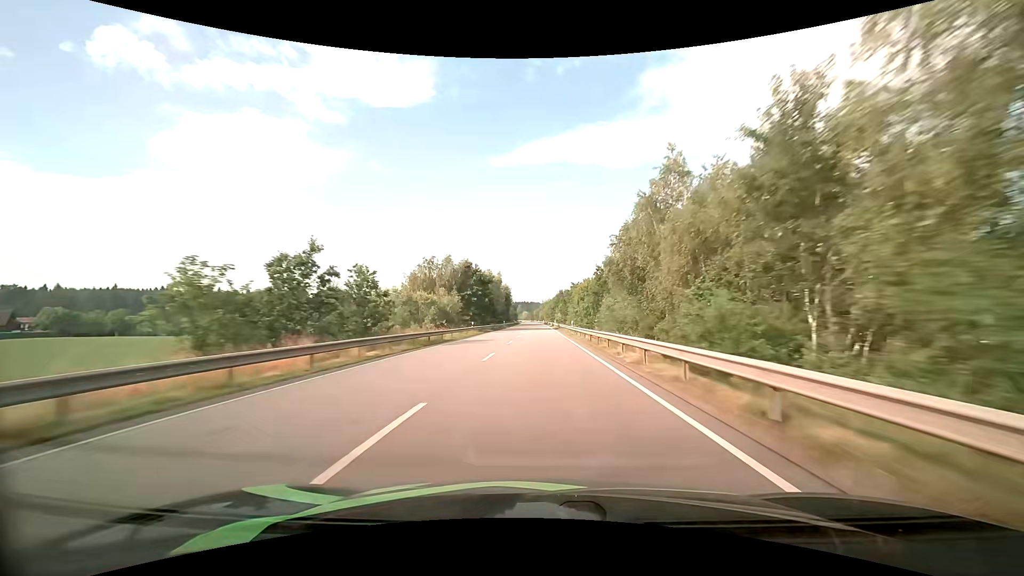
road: primary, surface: asphalt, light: Day
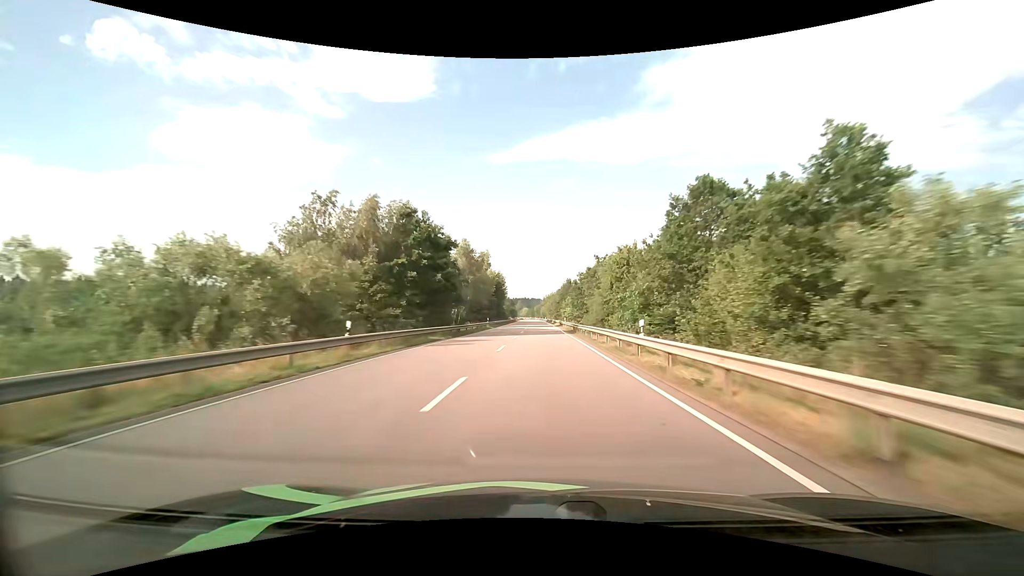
(+0.1, +33.9) m; 0°
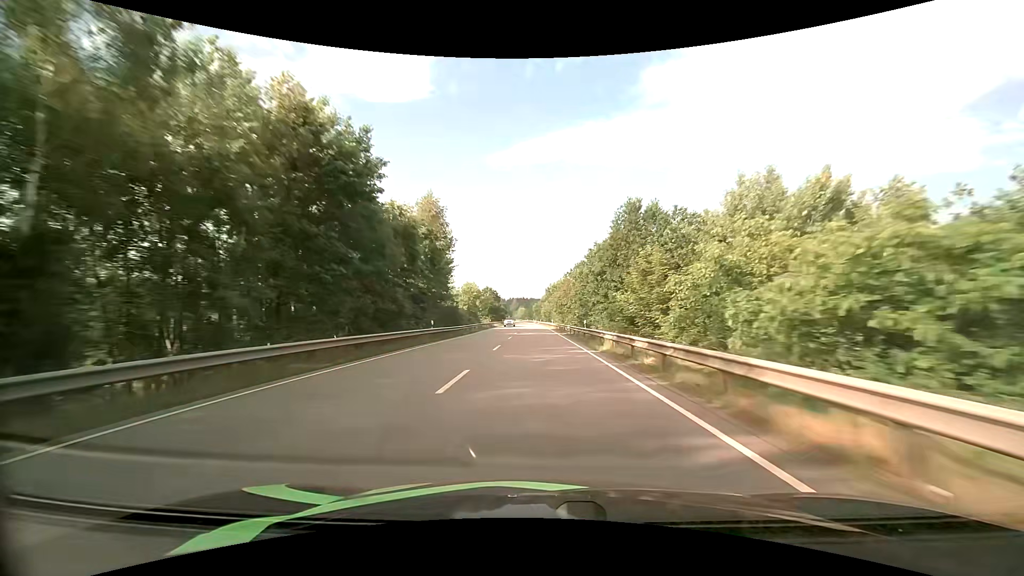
(+0.2, +84.8) m; 0°
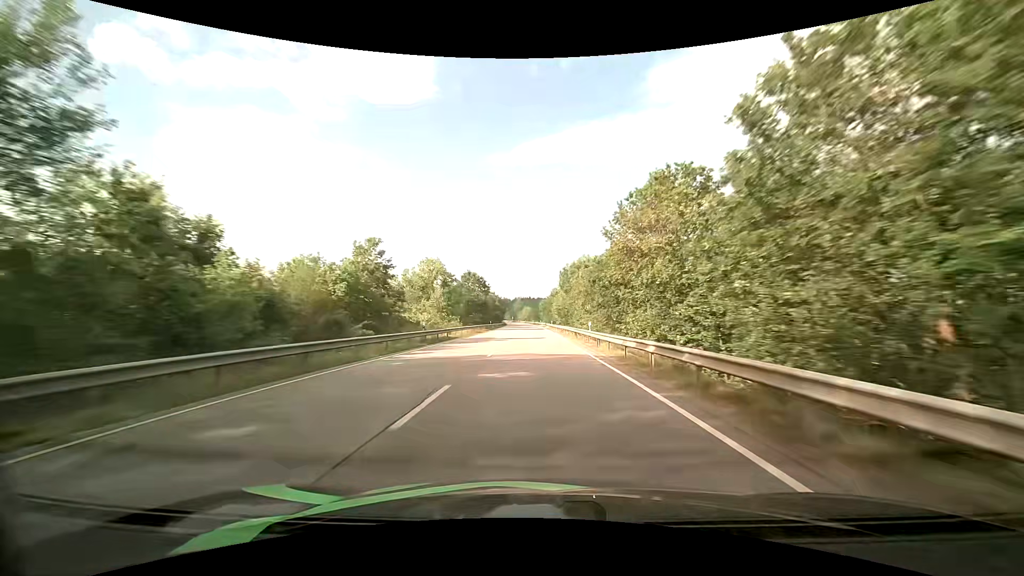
(-0.4, +50.9) m; -1°
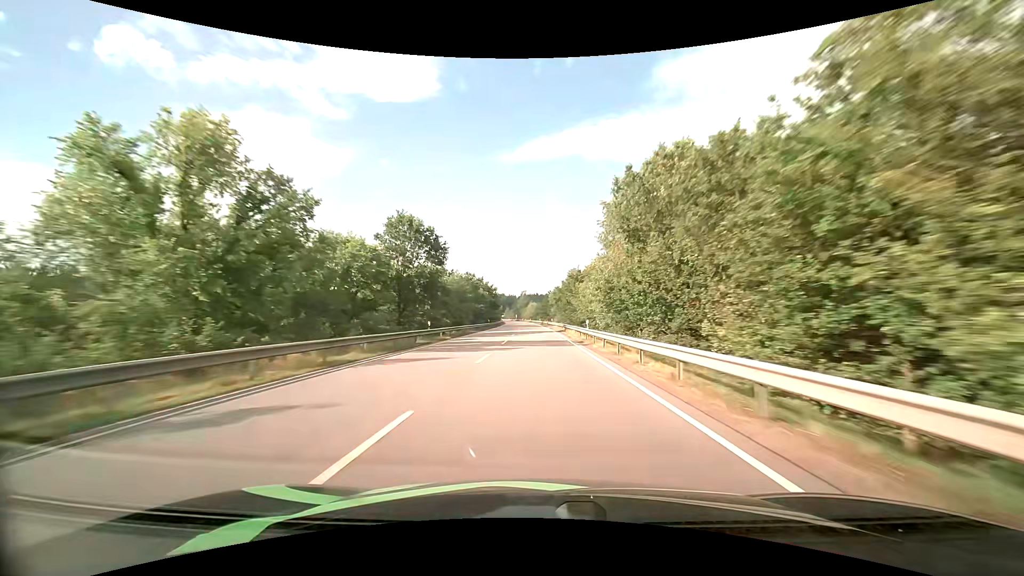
(-0.1, +50.9) m; -1°
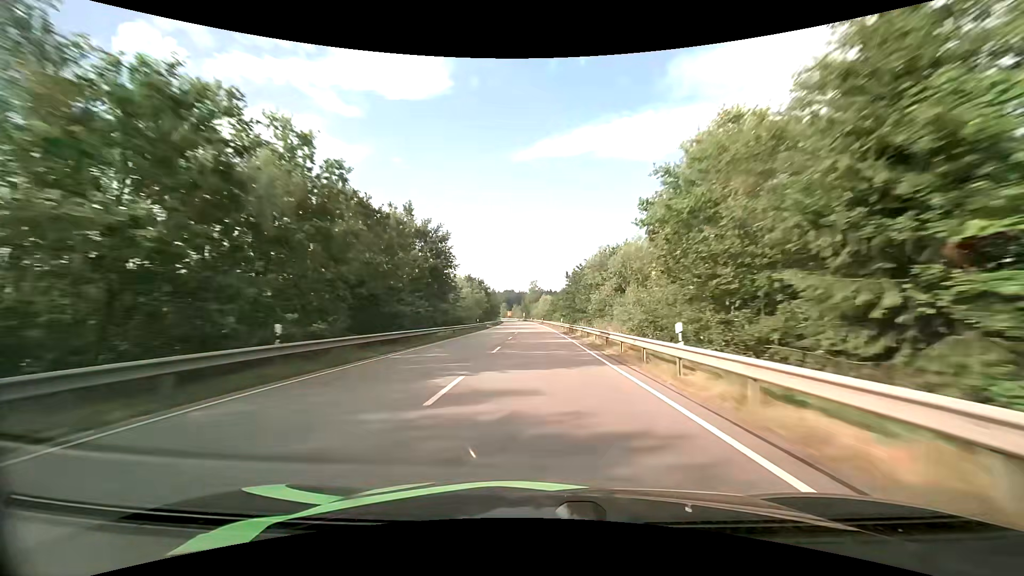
(-0.8, +67.7) m; -1°
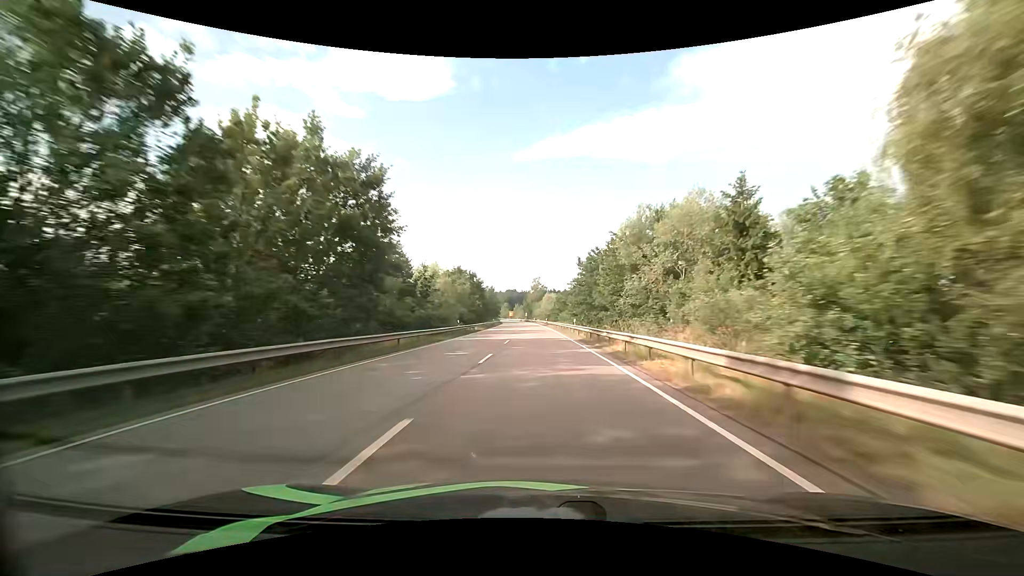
(-0.1, +17.0) m; -1°
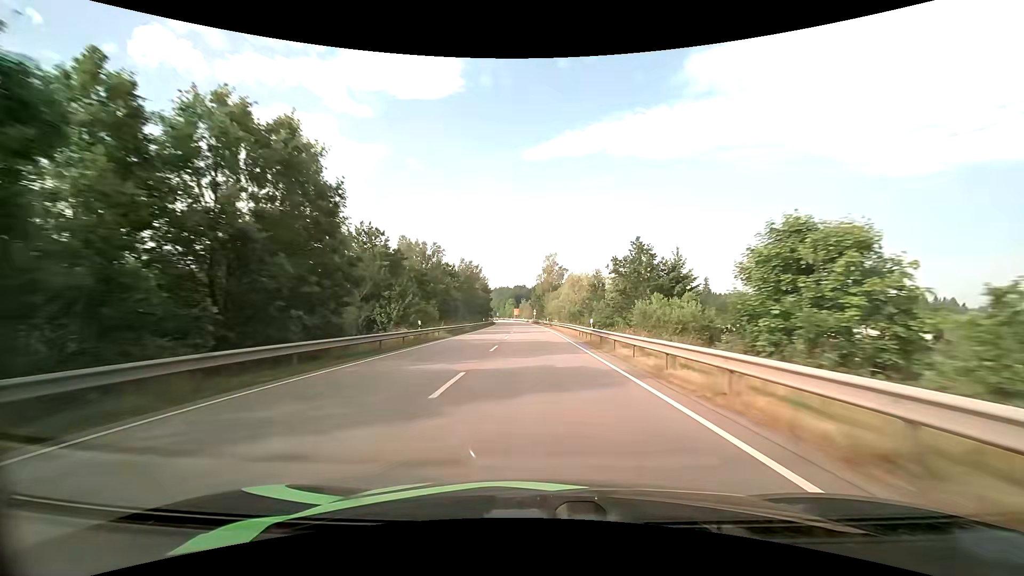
(-0.6, +66.2) m; -1°
(0, +10) (0, +20) (0, +30) (0, +40) (-1, +50) (-1, +60) (-1, +70) (-2, +80) (-2, +90) (-3, +100) m
